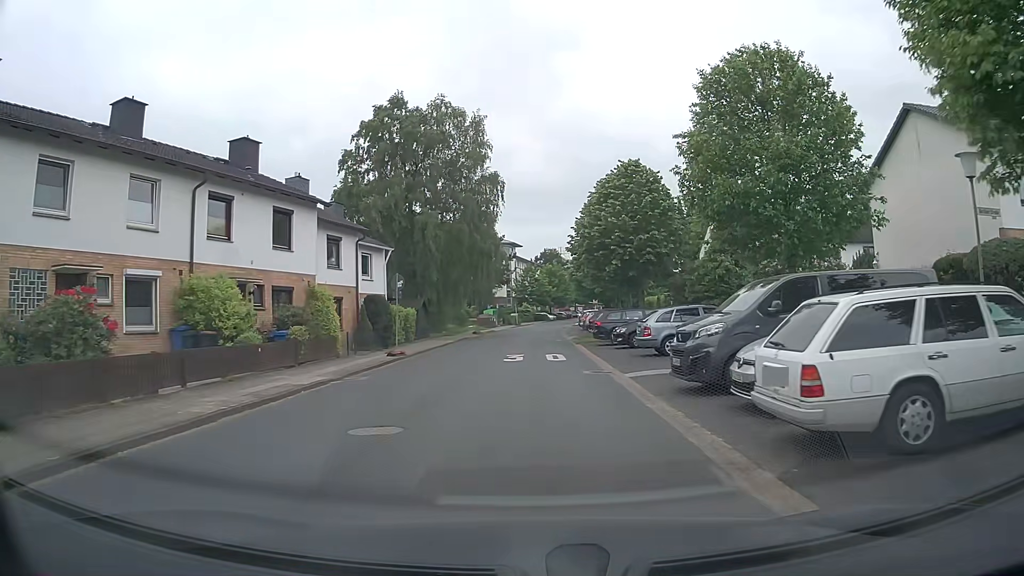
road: residential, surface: asphalt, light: Day
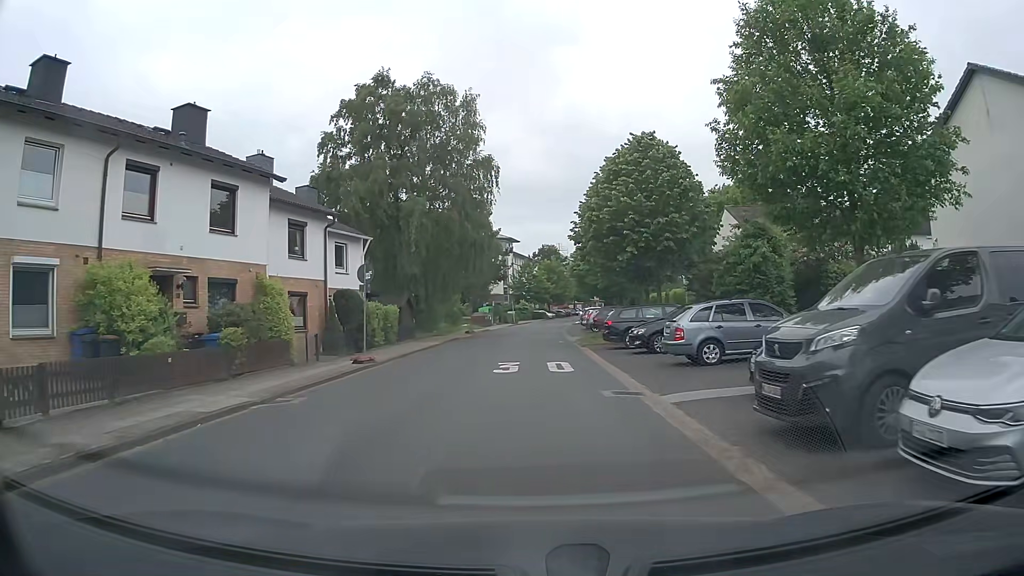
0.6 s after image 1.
(0.0, +4.6) m; +1°
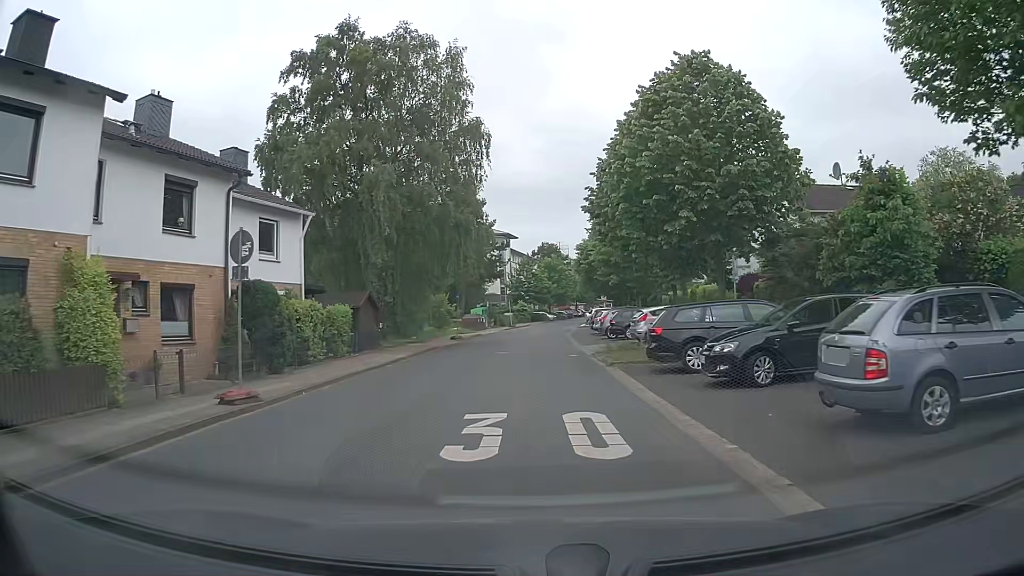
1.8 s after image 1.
(-0.1, +9.2) m; -1°
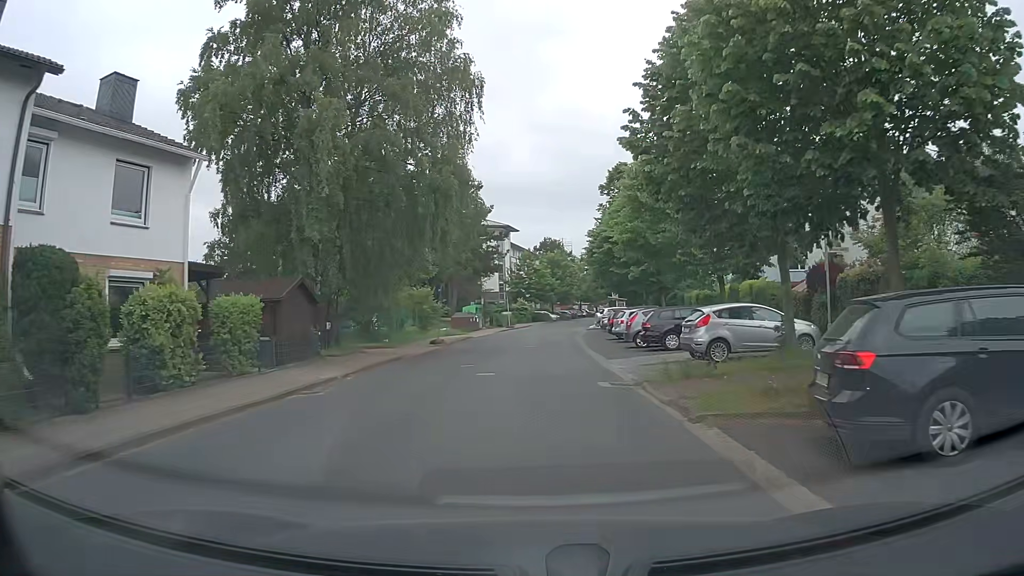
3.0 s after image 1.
(0.0, +9.1) m; 0°
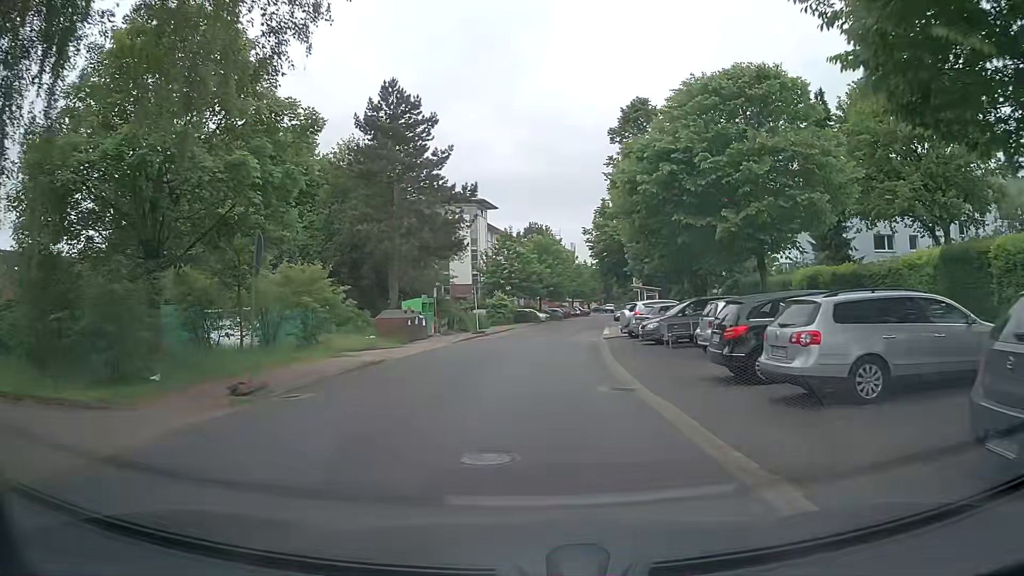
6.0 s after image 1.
(+0.3, +22.2) m; +1°
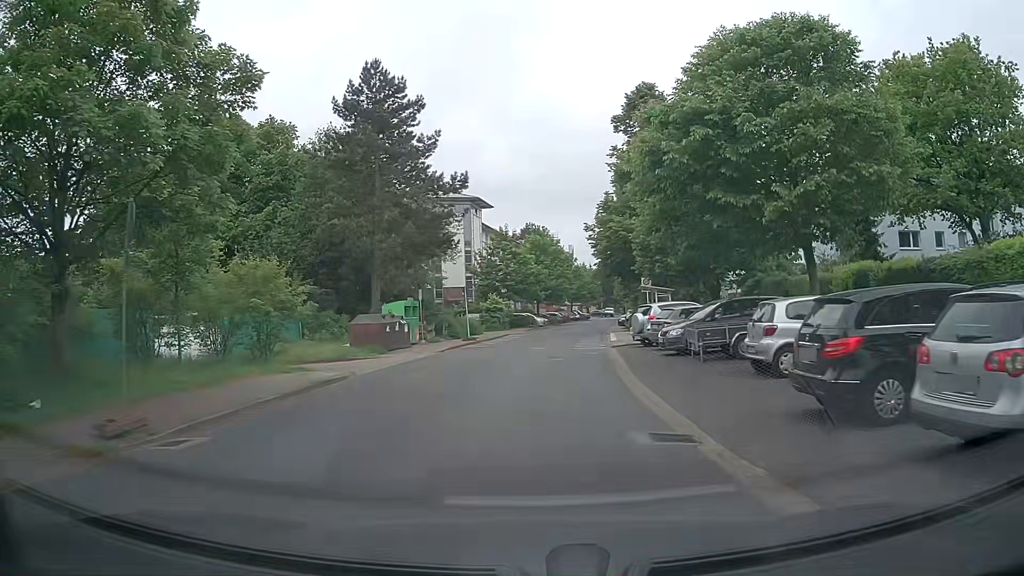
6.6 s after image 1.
(0.0, +4.4) m; +1°
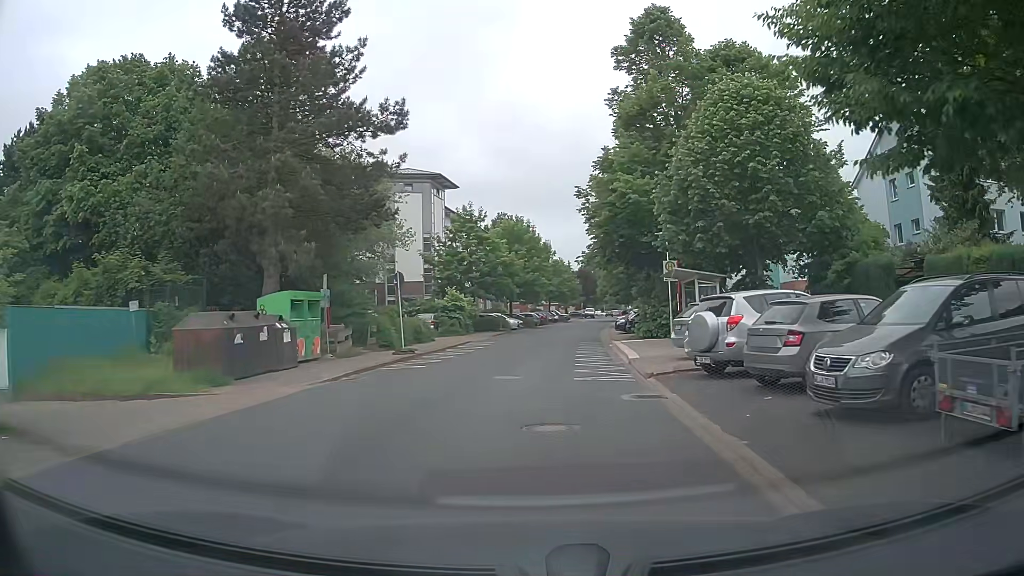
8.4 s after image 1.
(+0.1, +13.1) m; +1°
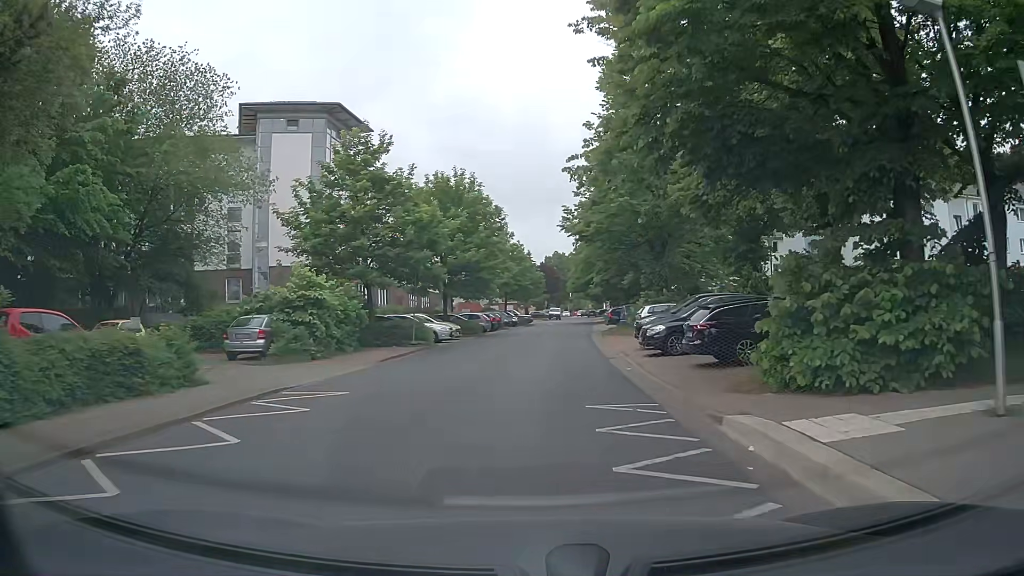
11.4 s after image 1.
(+1.1, +22.5) m; +4°
(0, +10) (0, +20) (+1, +30) (+2, +40) (+3, +50) (+4, +60) (+5, +70) (+6, +80) (+7, +90) (+8, +100) m
